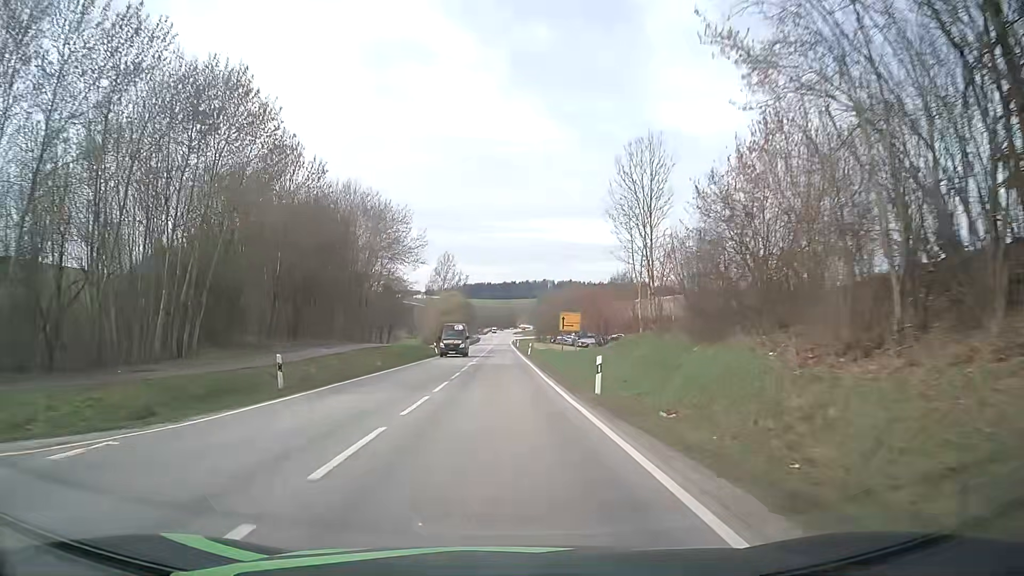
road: secondary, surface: asphalt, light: Day
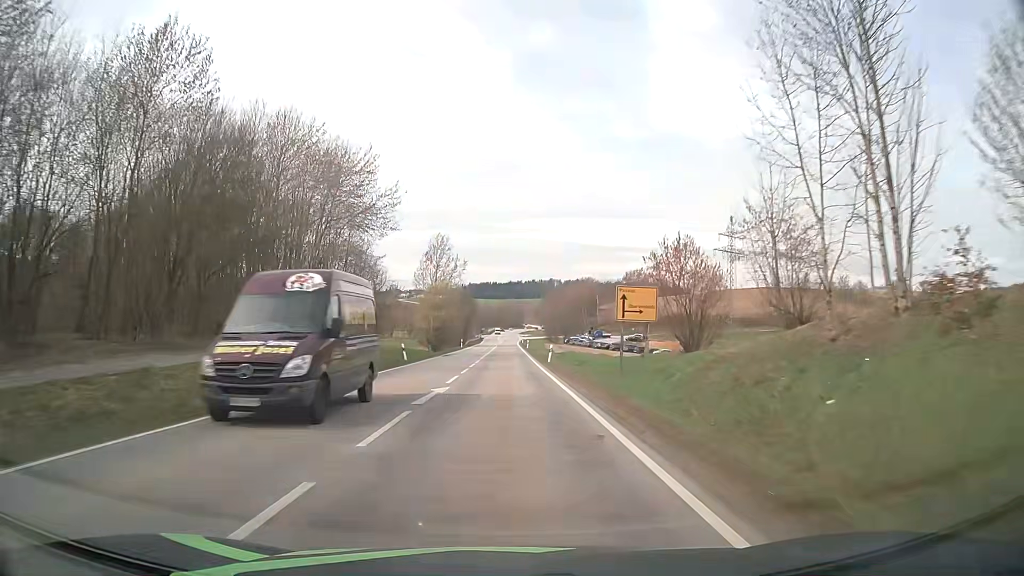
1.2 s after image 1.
(-0.1, +22.2) m; 0°
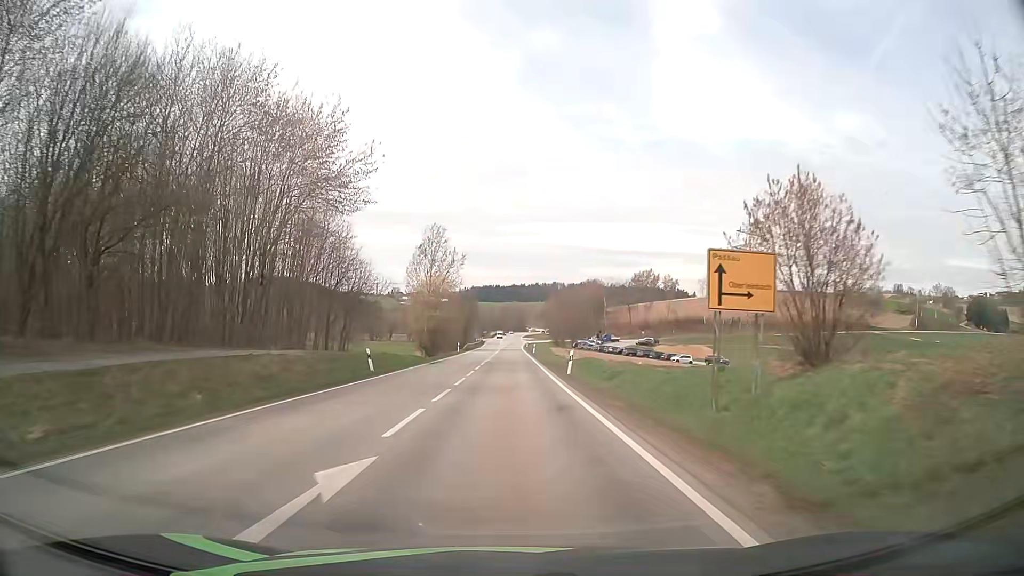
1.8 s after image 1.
(0.0, +11.0) m; -1°
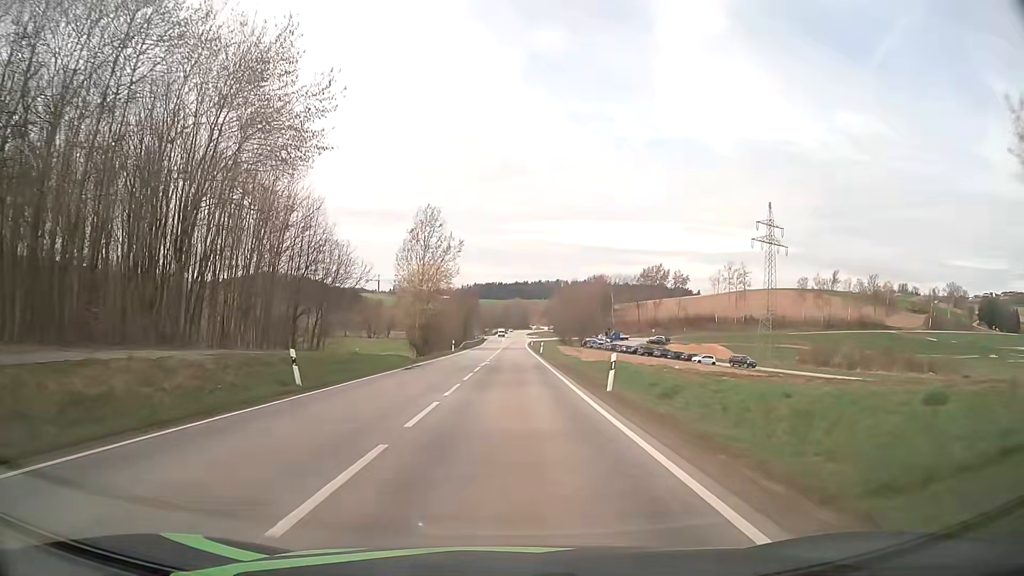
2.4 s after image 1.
(0.0, +10.9) m; 0°
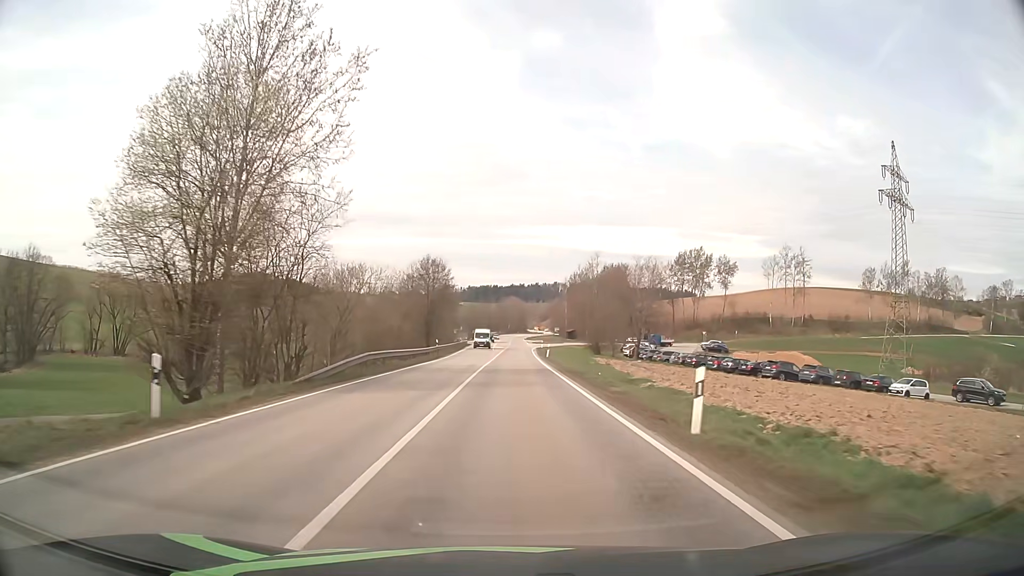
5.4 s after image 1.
(+0.6, +53.9) m; 0°
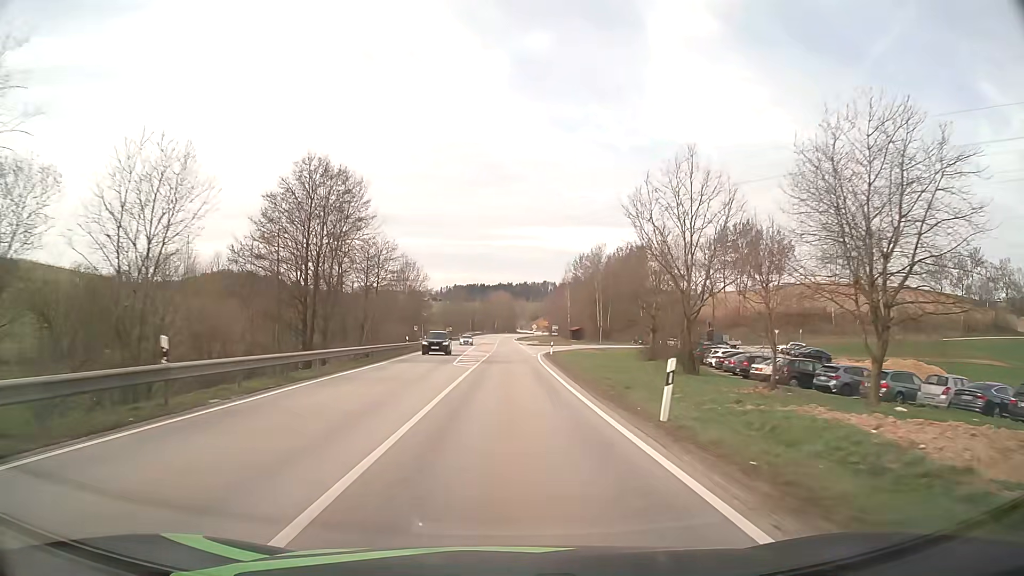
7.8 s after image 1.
(+0.6, +43.8) m; +1°
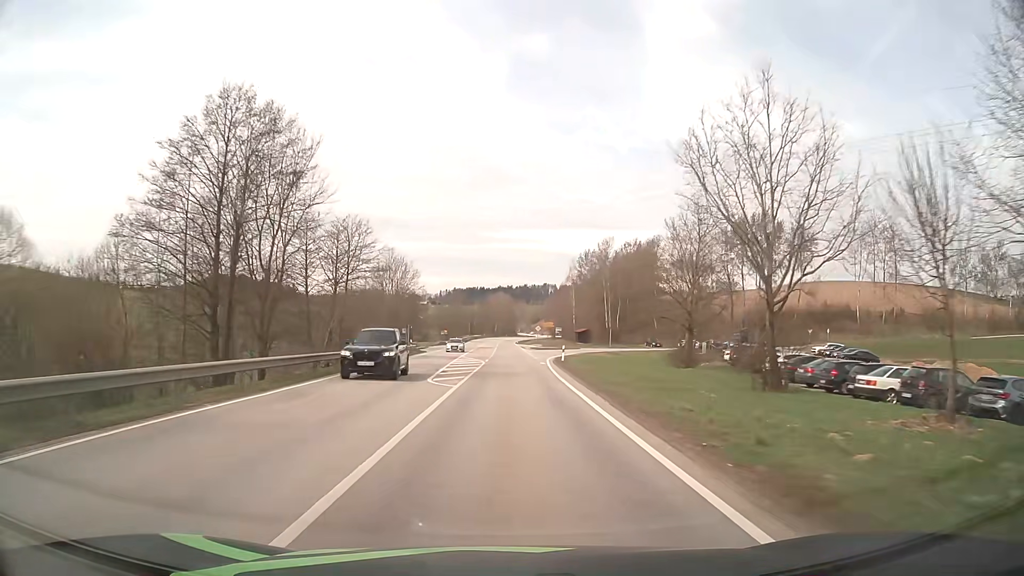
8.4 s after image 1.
(0.0, +11.1) m; 0°
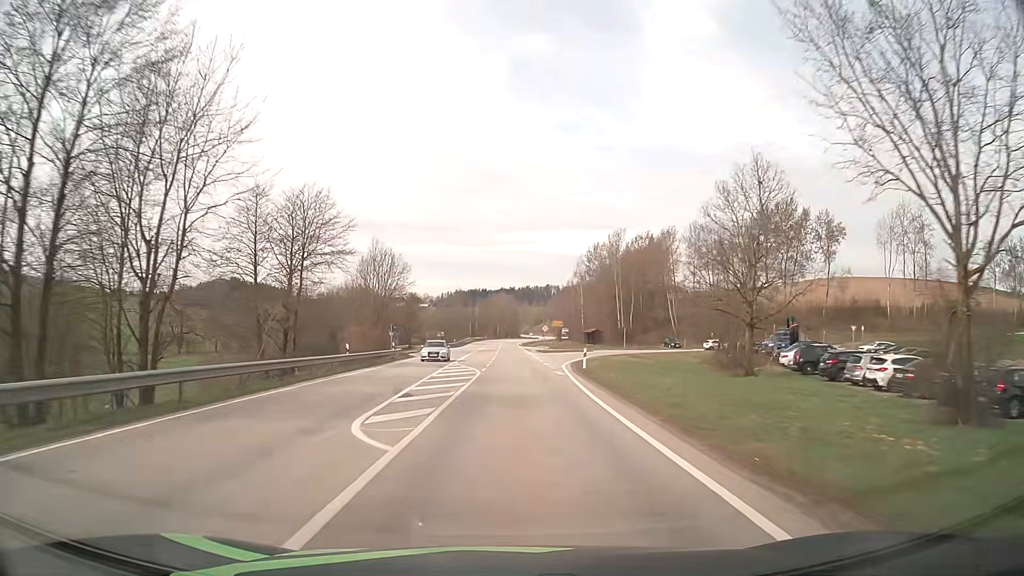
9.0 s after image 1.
(0.0, +11.1) m; 0°
(0, +10) (0, +20) (0, +30) (0, +40) (0, +50) (0, +60) (0, +70) (0, +80) (0, +90) (0, +100) m
